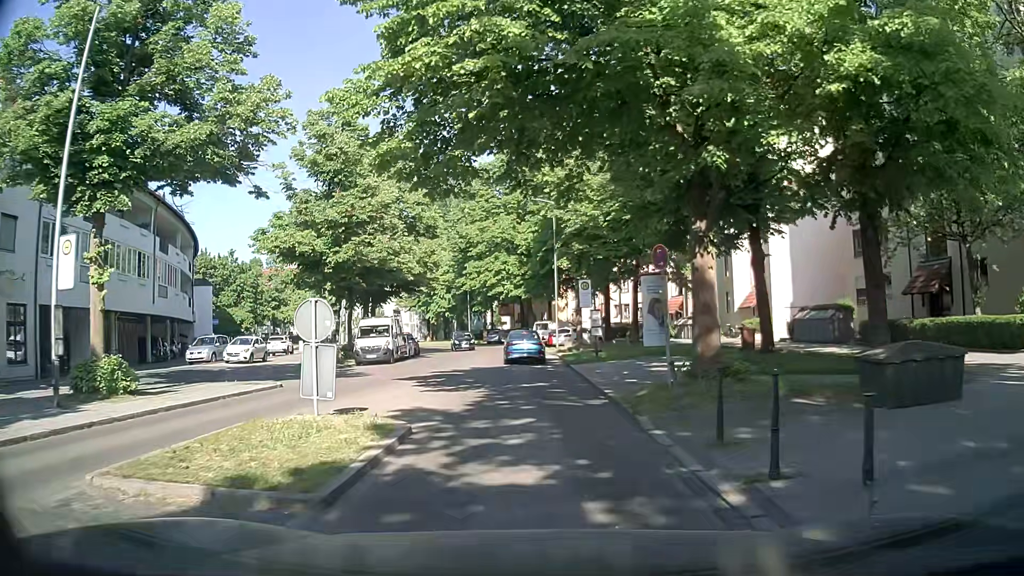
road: residential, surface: asphalt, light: Day
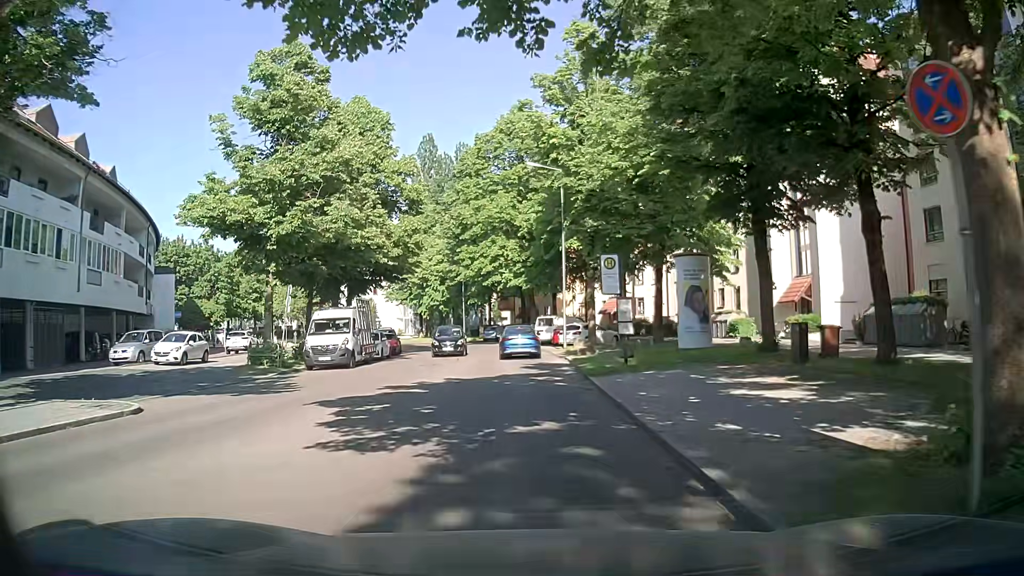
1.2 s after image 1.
(0.0, +8.1) m; -2°
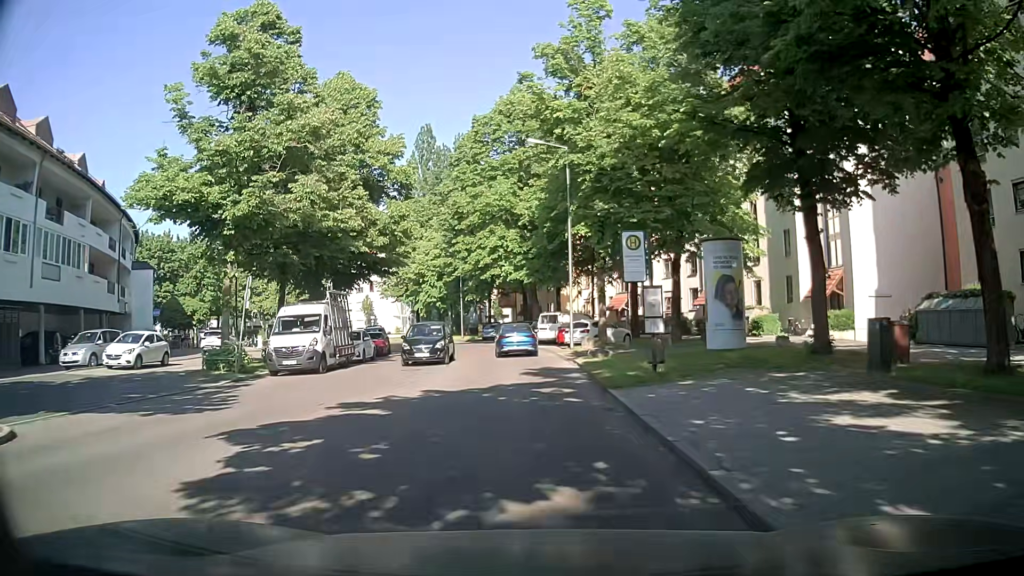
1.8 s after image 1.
(+0.1, +4.2) m; +2°
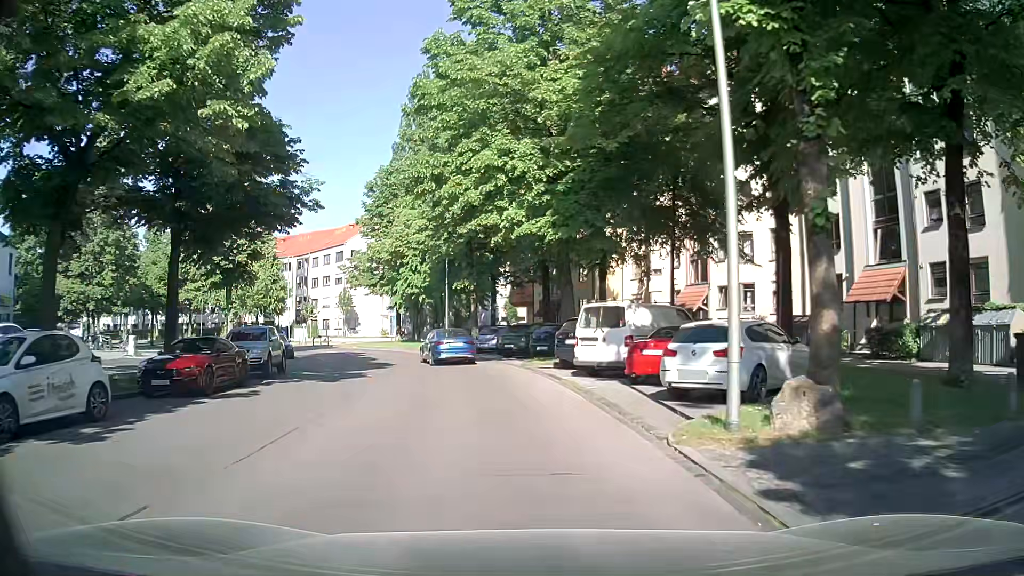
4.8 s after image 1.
(-0.5, +23.1) m; -2°
(0, +10) (-1, +20) (-4, +30) (-7, +39) (-11, +48) (-17, +56) (-24, +64) (-31, +70) (-39, +76) (-48, +81) m
